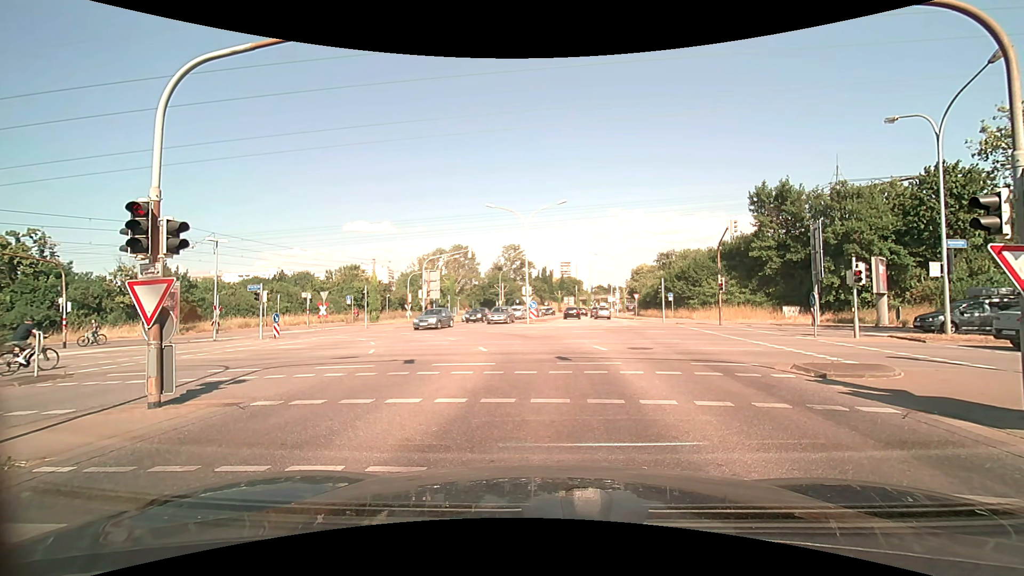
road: secondary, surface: asphalt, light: Day
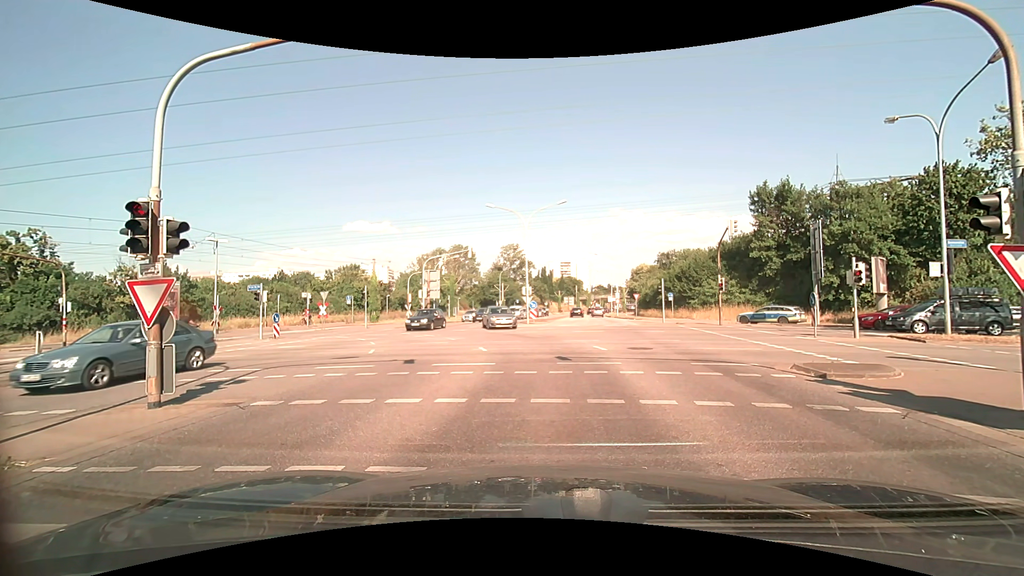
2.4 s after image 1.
(0.0, 0.0) m; 0°
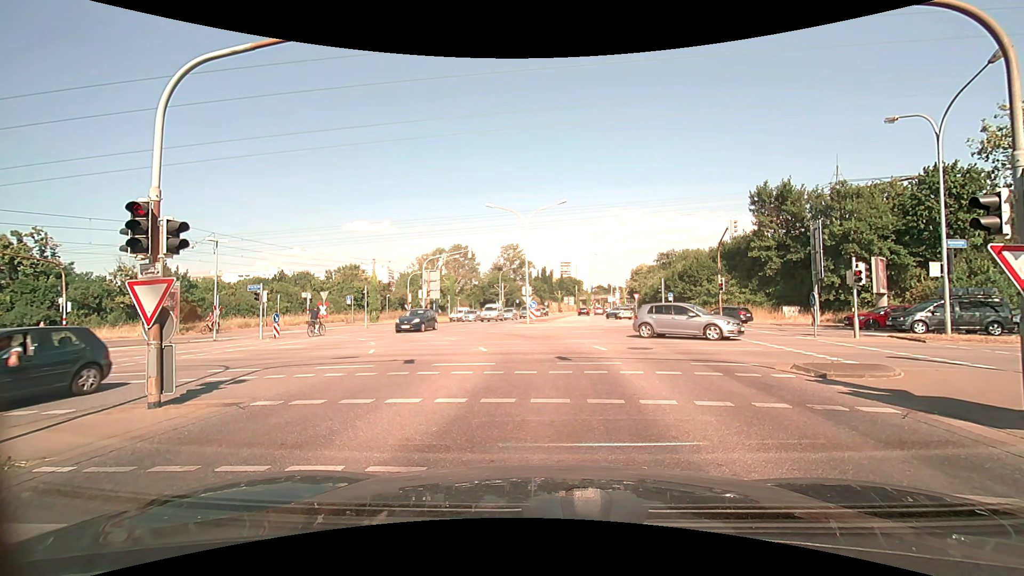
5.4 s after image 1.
(0.0, 0.0) m; 0°
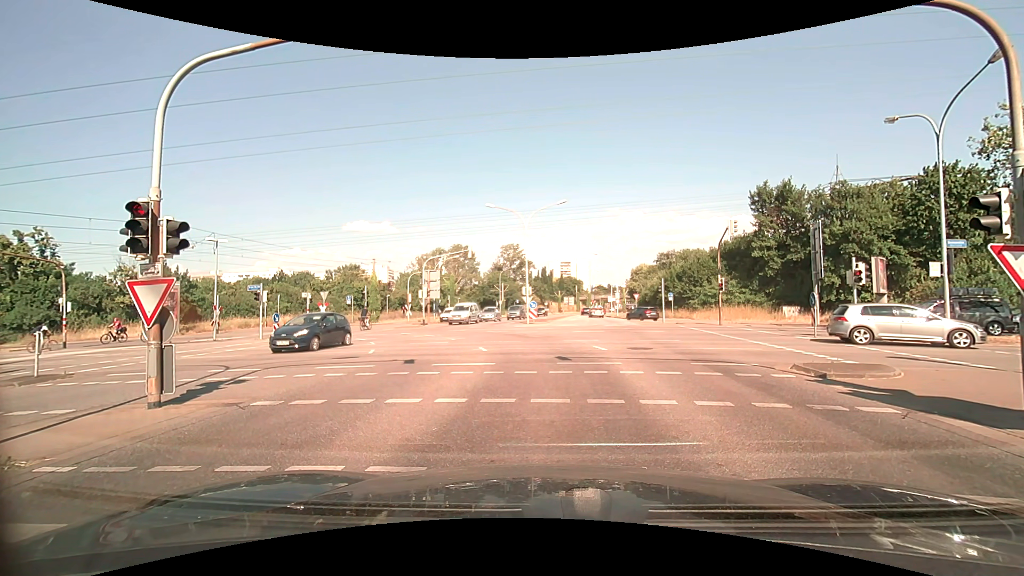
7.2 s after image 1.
(0.0, 0.0) m; 0°
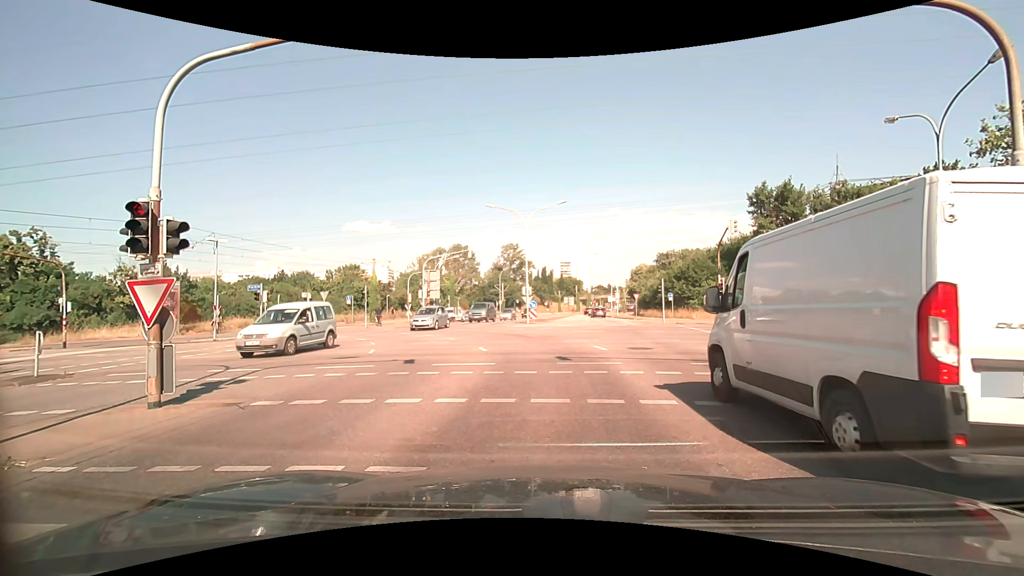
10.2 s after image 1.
(0.0, 0.0) m; 0°
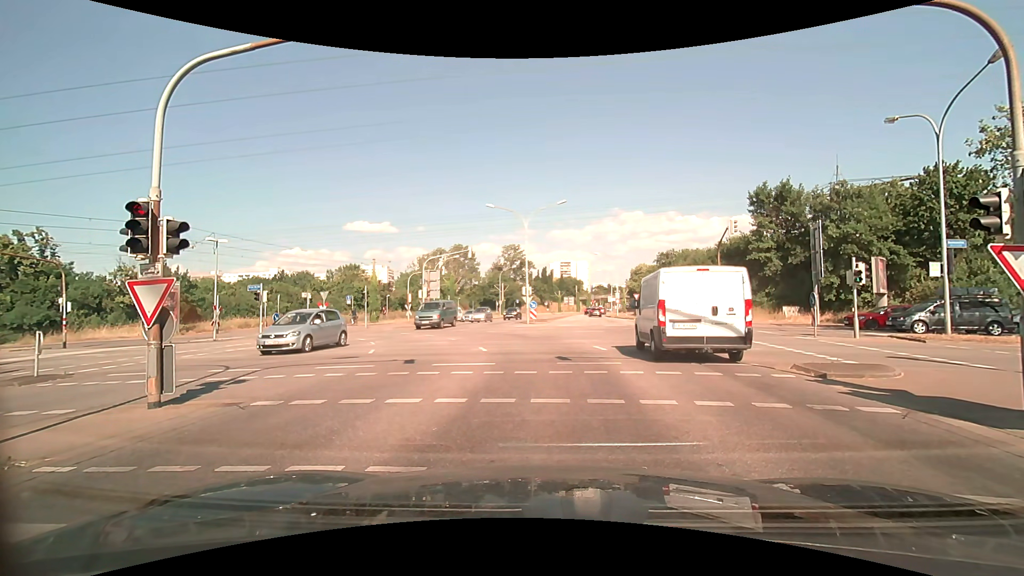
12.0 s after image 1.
(0.0, 0.0) m; 0°
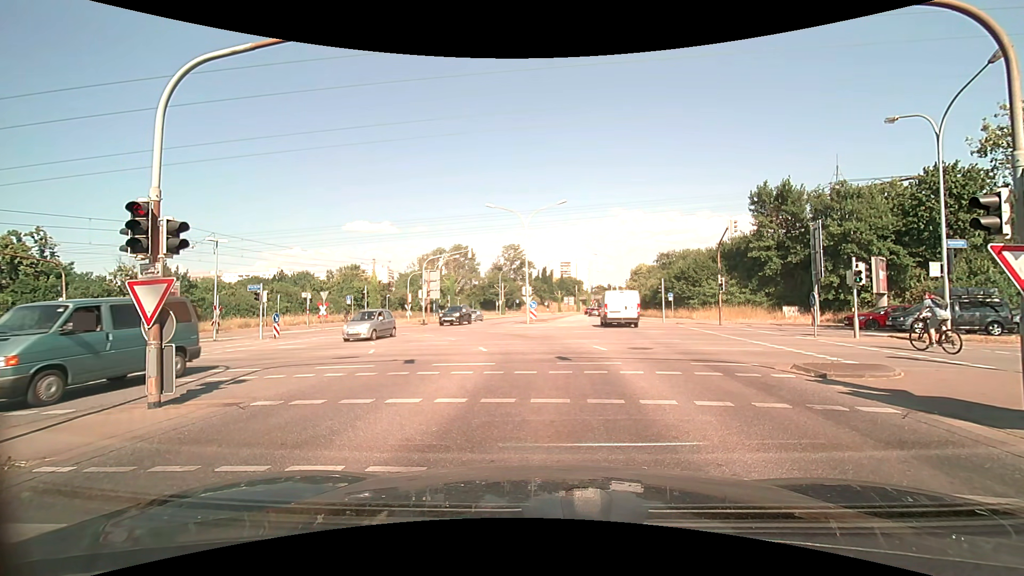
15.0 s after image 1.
(0.0, 0.0) m; 0°
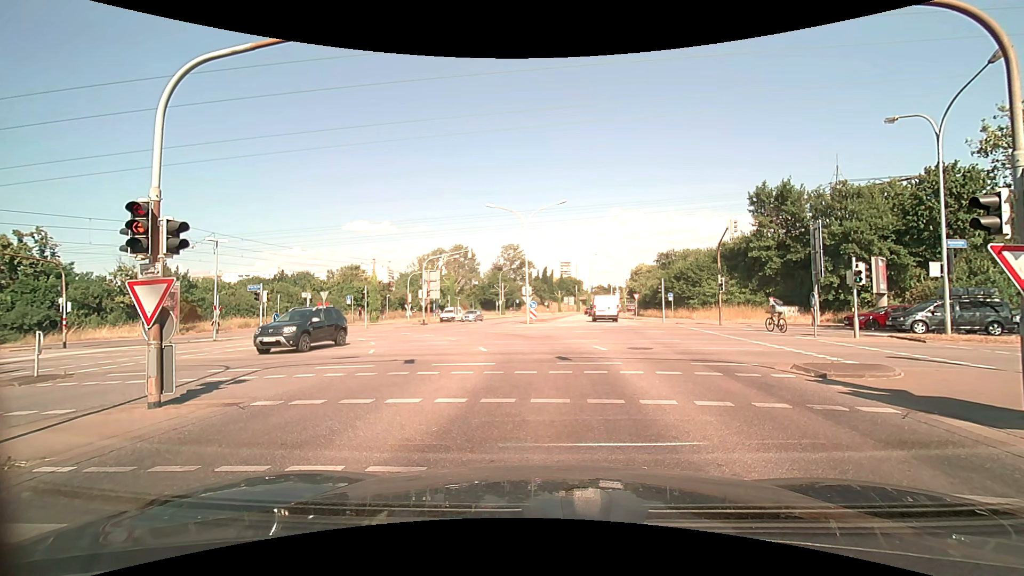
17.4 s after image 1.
(0.0, 0.0) m; 0°
(0, +10) (0, +20) (-3, +29) (-10, +36) (-20, +39) (-30, +41) (-40, +42) (-50, +44) (-59, +45) (-69, +47) m
